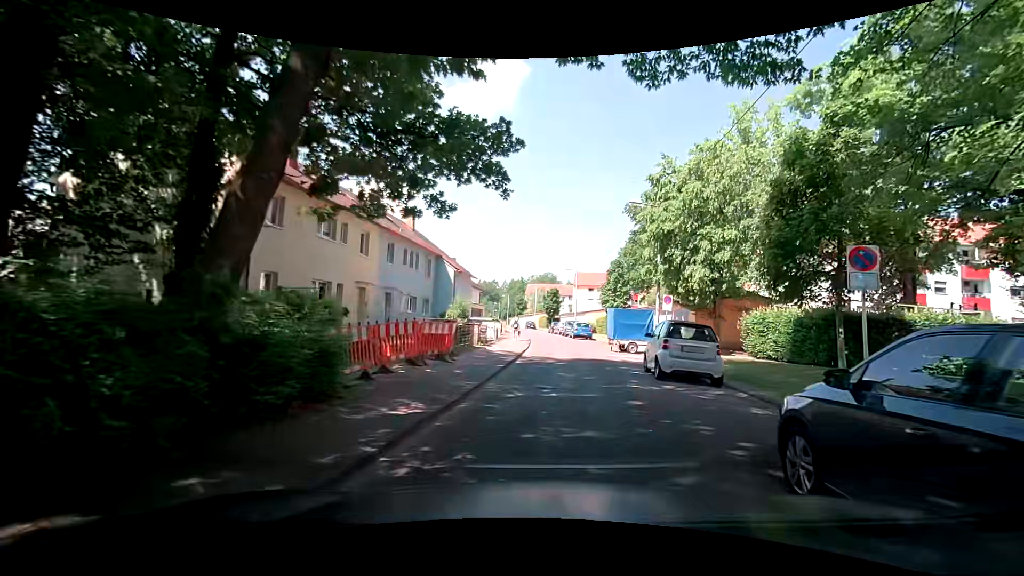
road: residential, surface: asphalt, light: Day
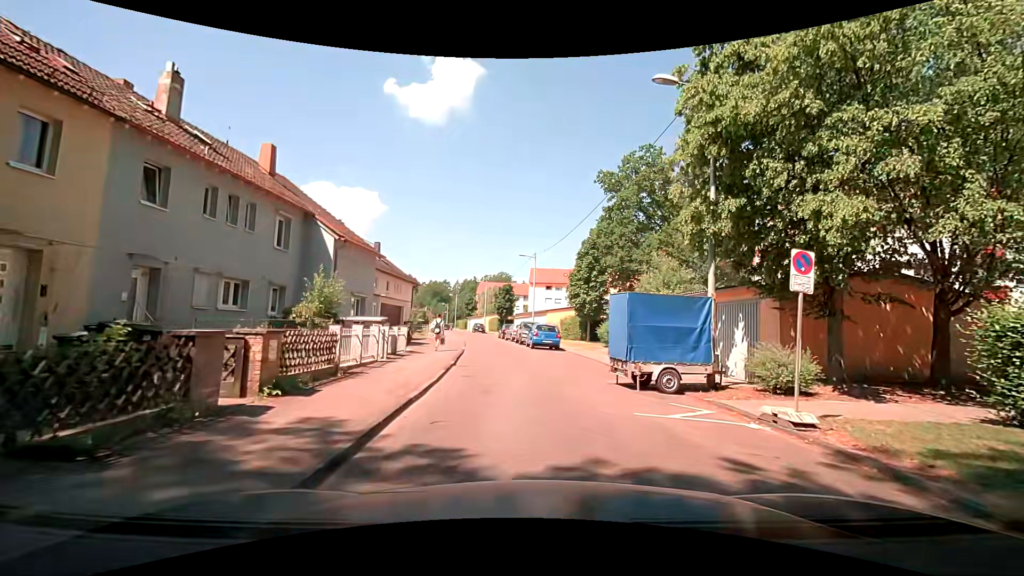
(+1.0, +14.0) m; +5°
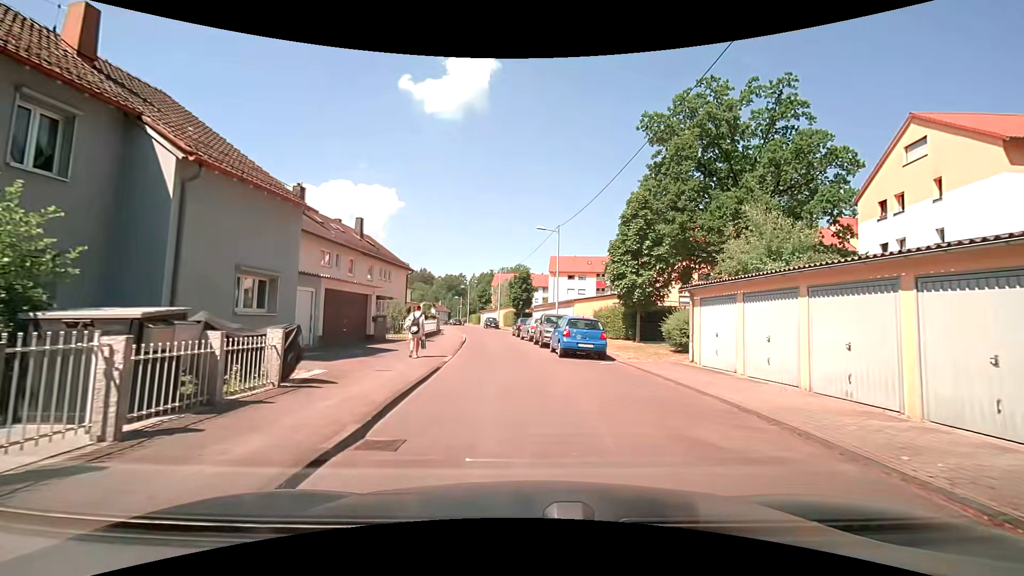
(-0.1, +10.7) m; -2°
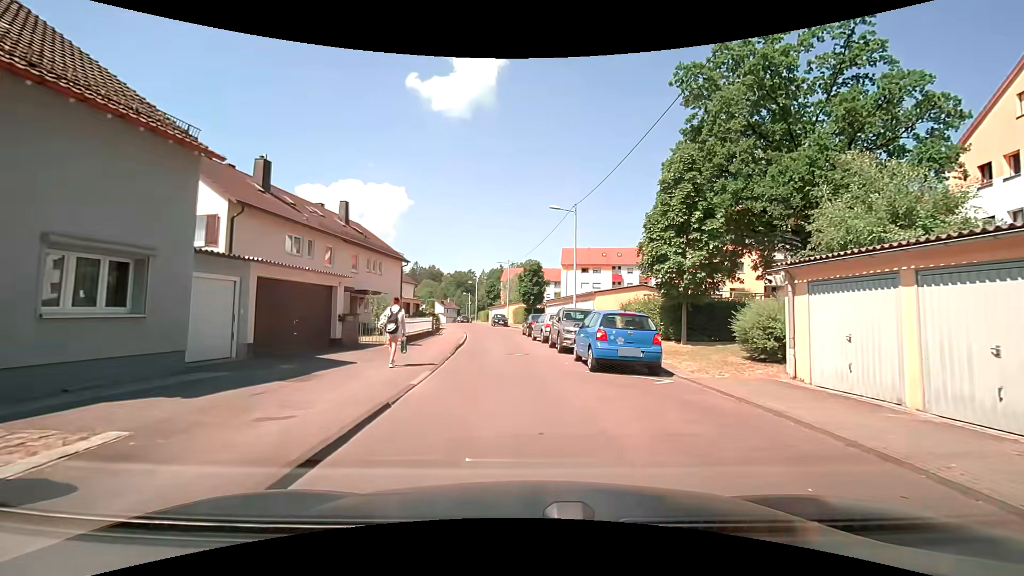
(-0.1, +5.6) m; -1°
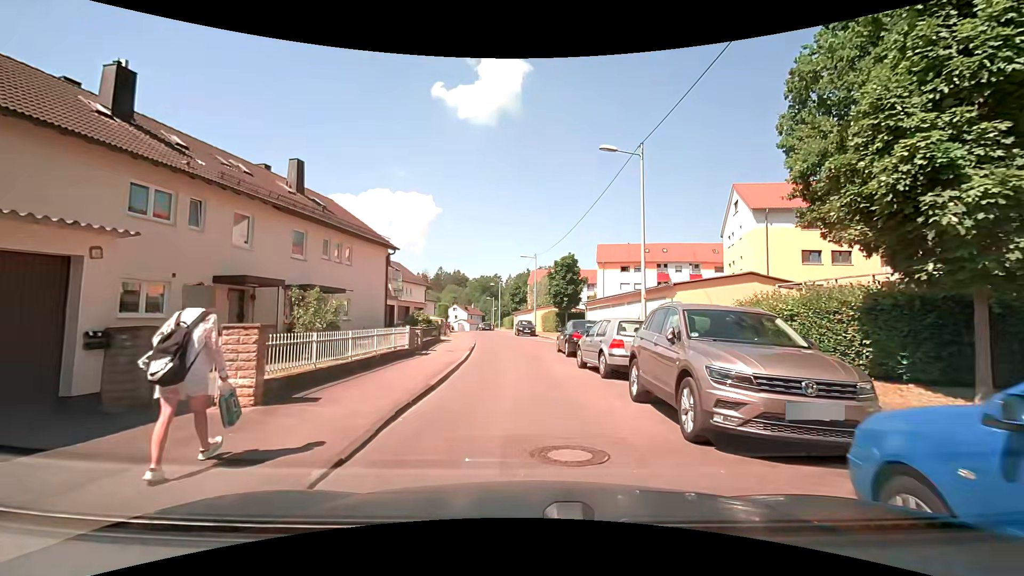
(-0.4, +11.6) m; -5°
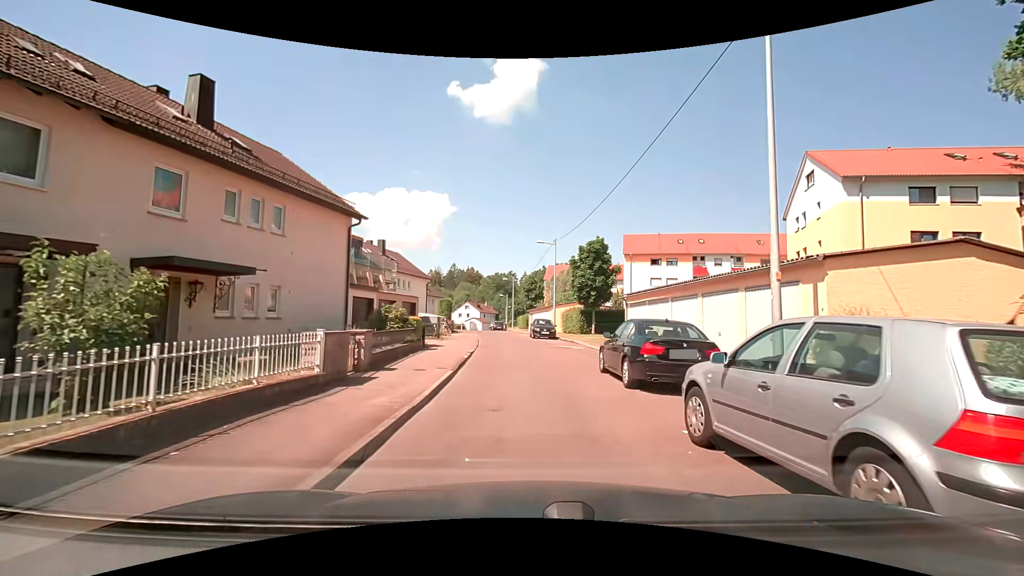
(0.0, +8.6) m; -1°
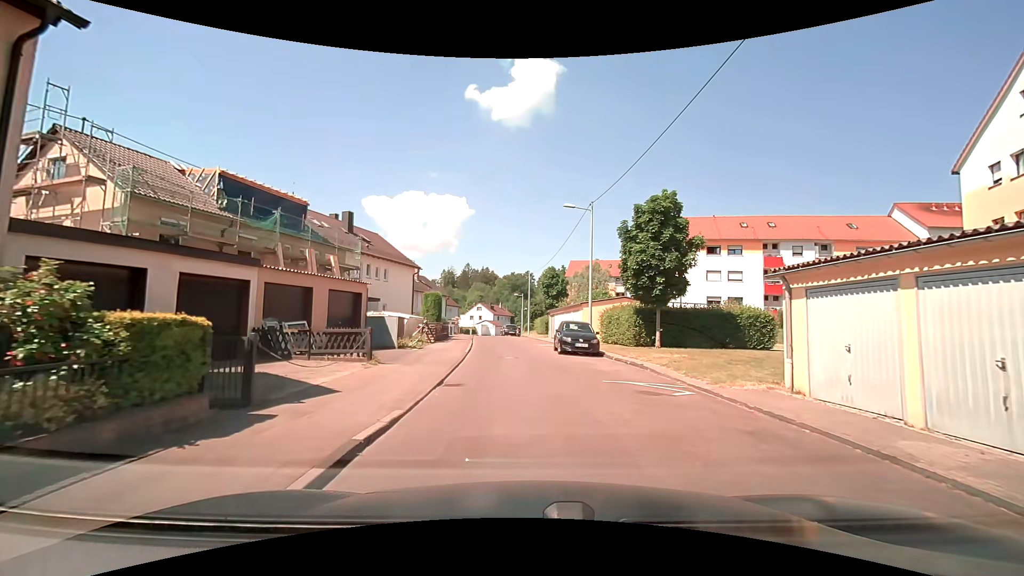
(-0.2, +14.2) m; -2°
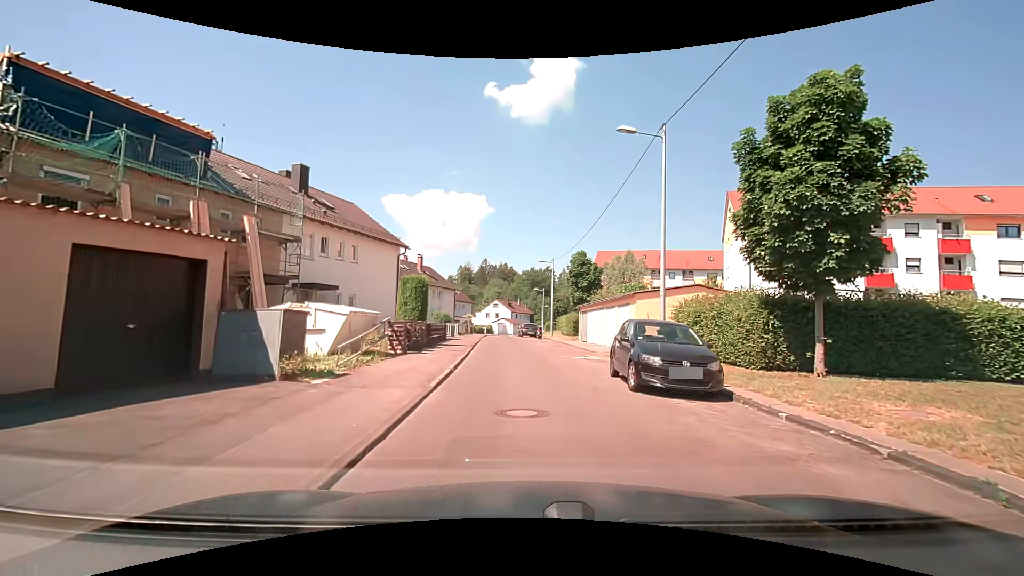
(-0.3, +11.1) m; -2°
(0, +10) (0, +20) (-1, +30) (-2, +40) (-3, +50) (-3, +60) (-4, +70) (-4, +80) (-3, +90) (0, +99) m
